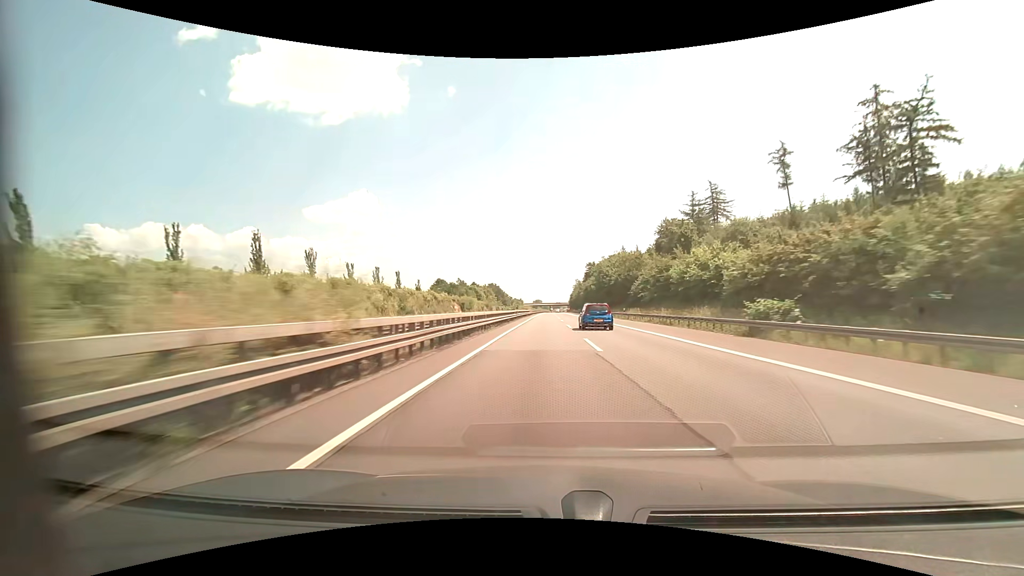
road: motorway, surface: asphalt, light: Day
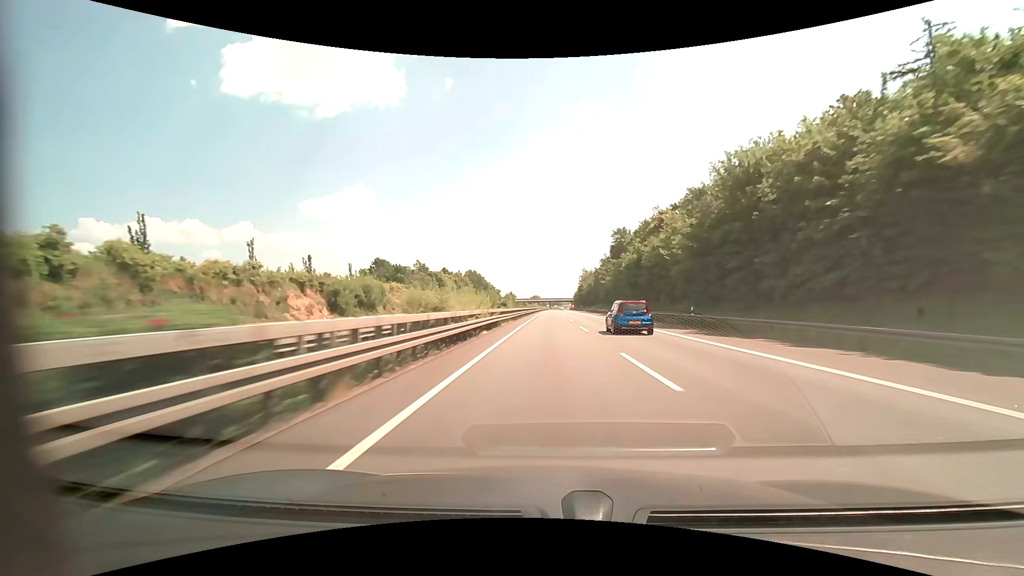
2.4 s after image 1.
(-0.2, +80.4) m; 0°
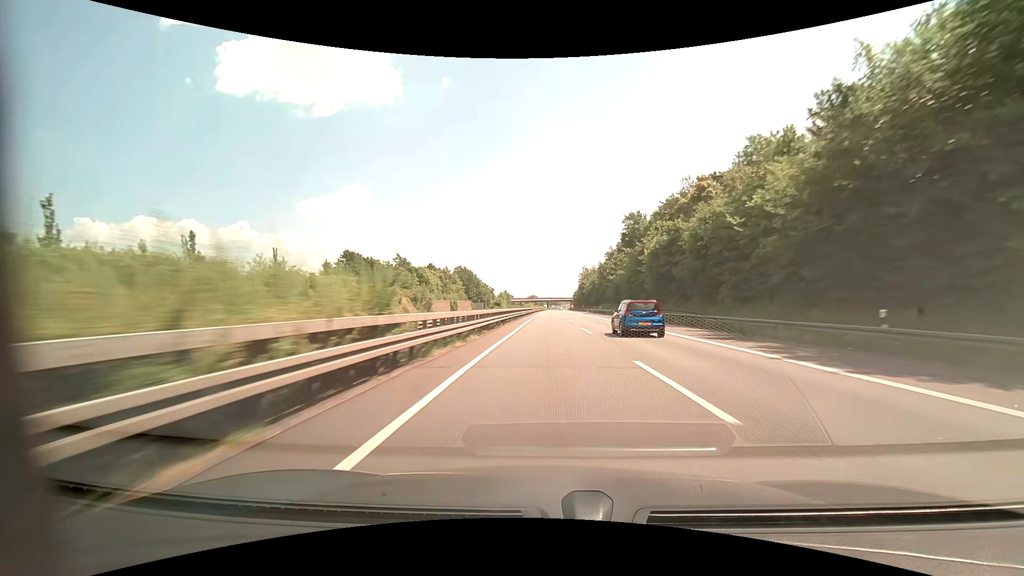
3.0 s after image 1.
(+0.1, +20.3) m; 0°
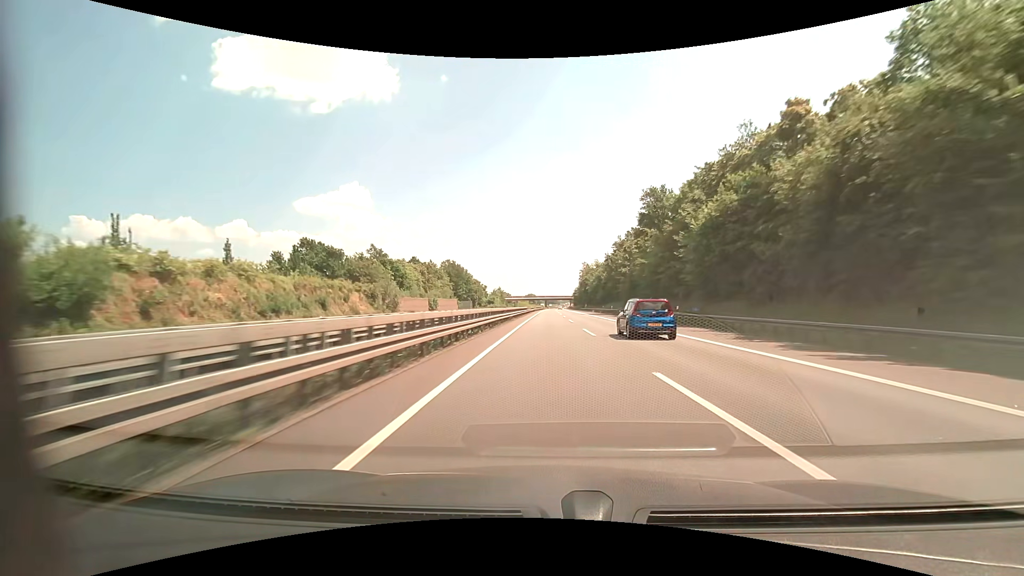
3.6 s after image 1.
(0.0, +20.4) m; 0°
(0, +10) (0, +20) (0, +30) (0, +40) (0, +50) (0, +60) (0, +70) (0, +80) (0, +90) (0, +100) m
